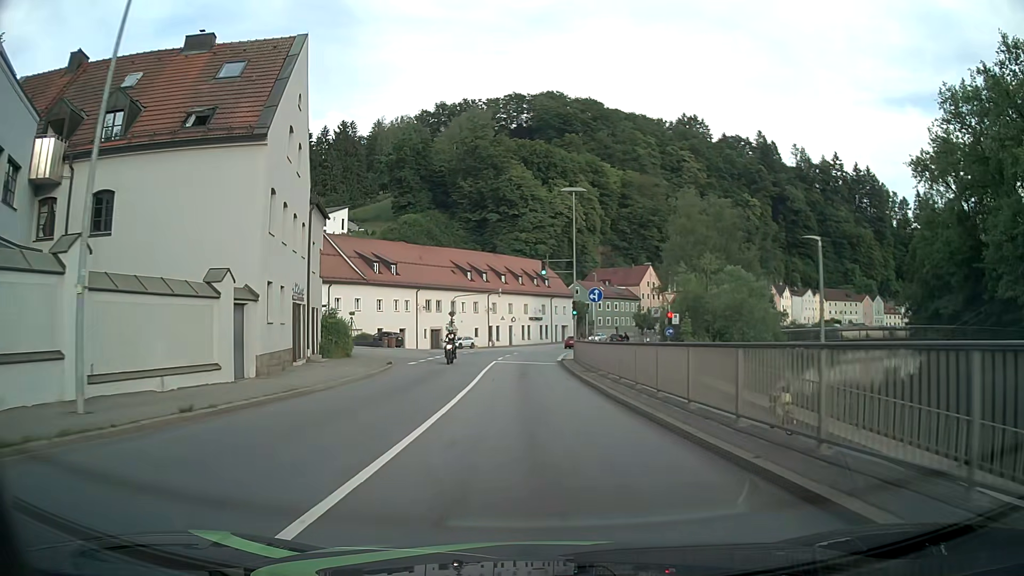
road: primary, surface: asphalt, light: Day
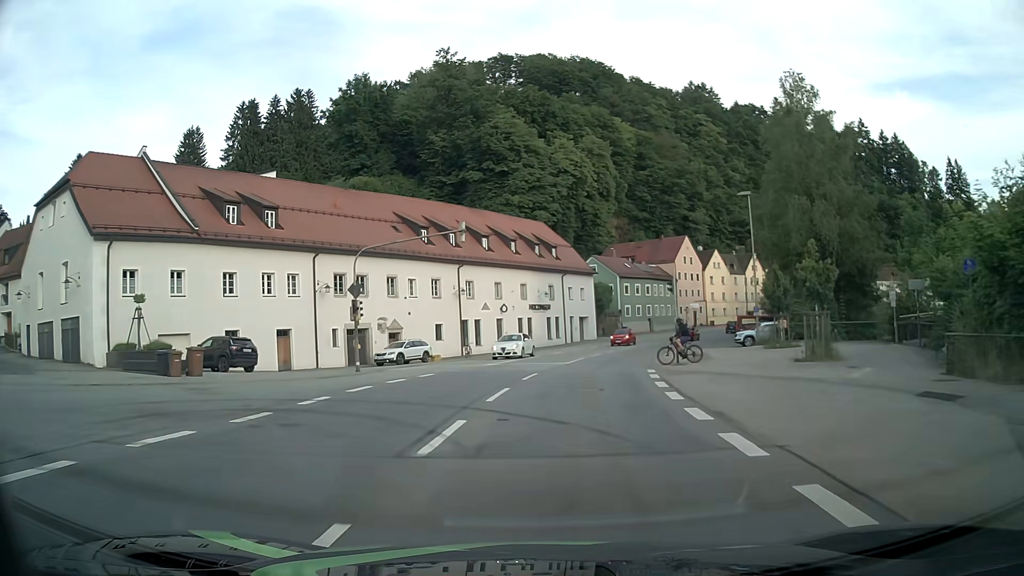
(-0.9, +38.1) m; 0°
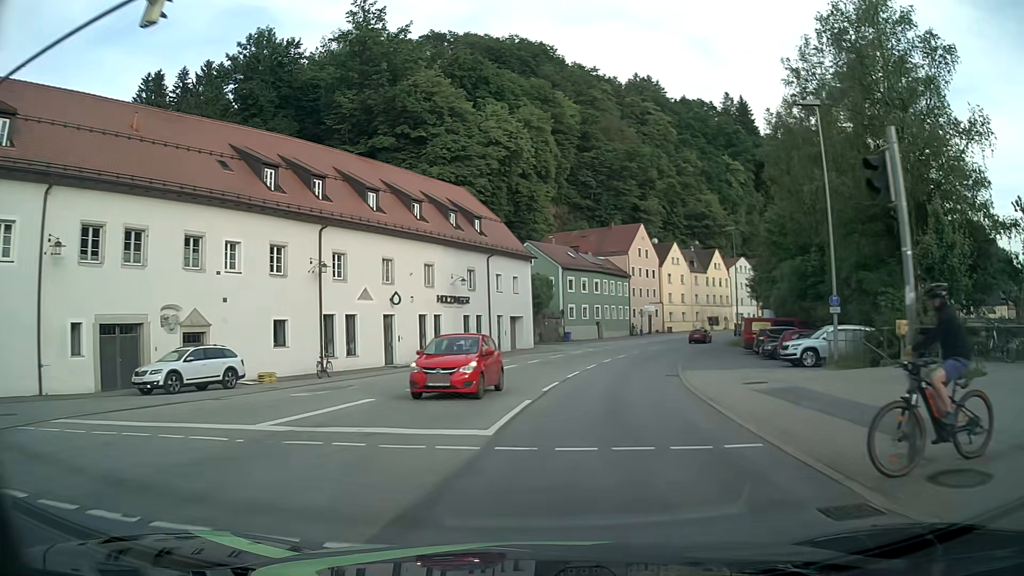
(+0.8, +20.3) m; +6°
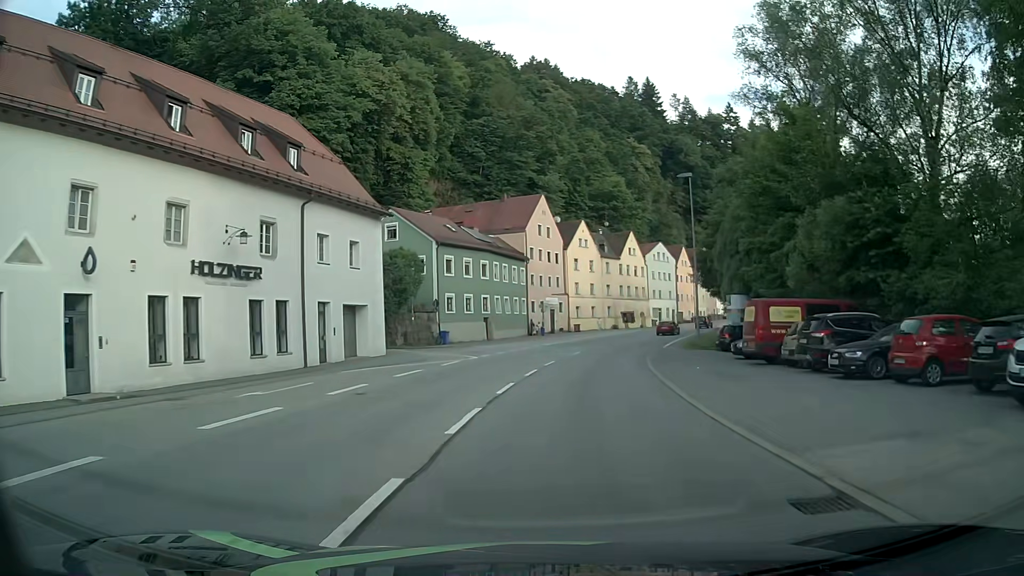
(+1.6, +20.0) m; +9°
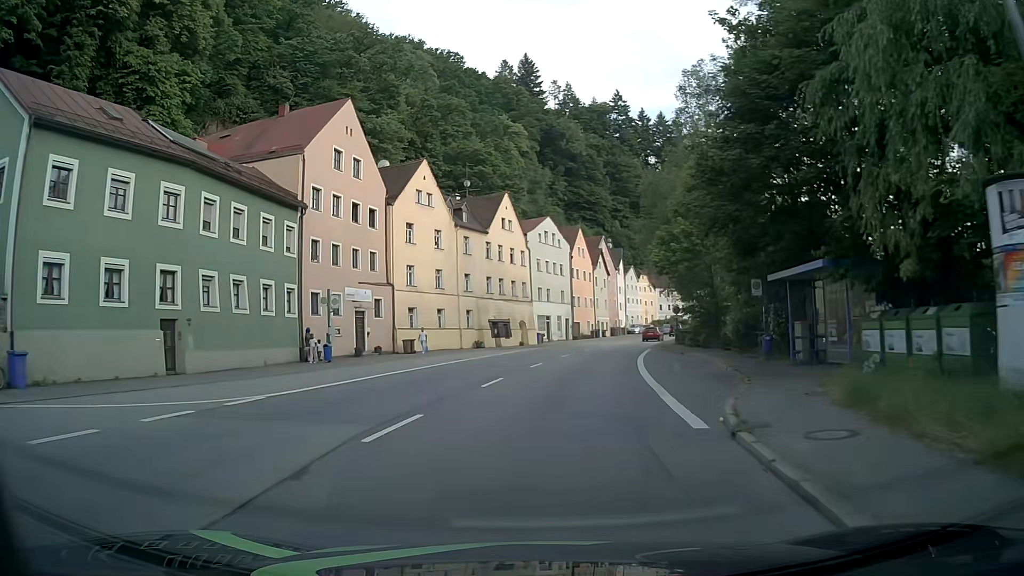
(+4.0, +35.5) m; +12°
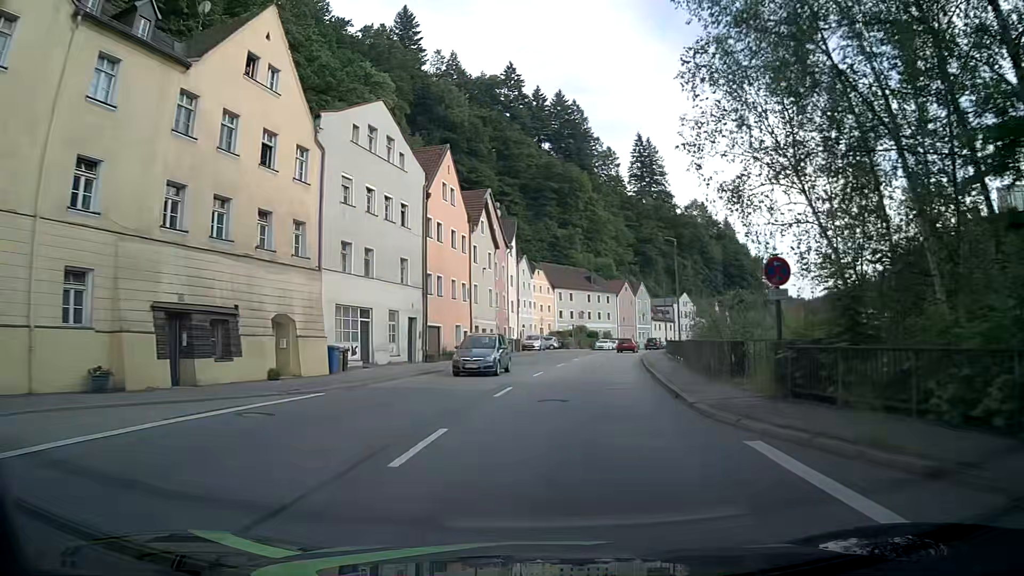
(+2.7, +37.1) m; +9°
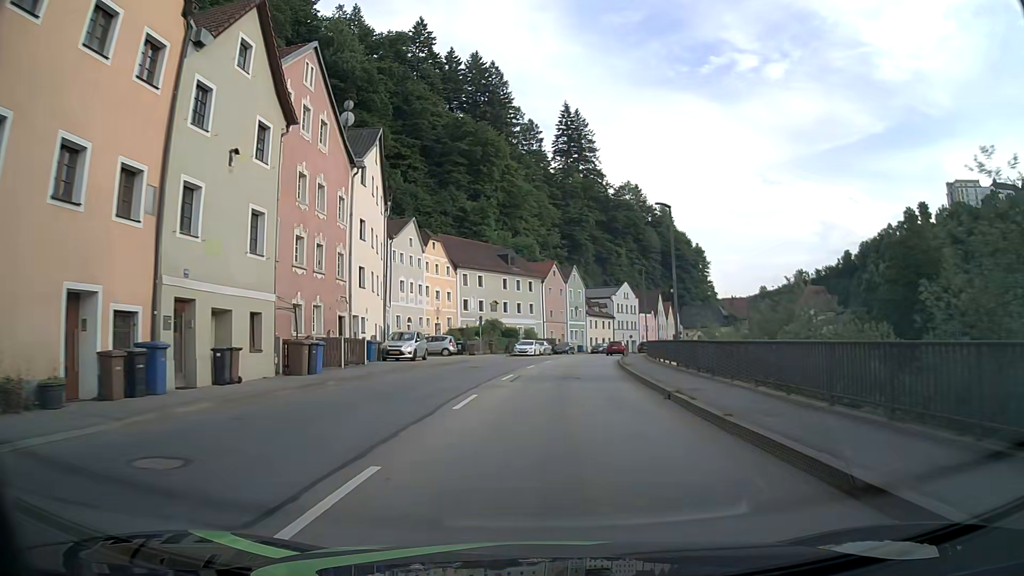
(+2.5, +30.0) m; +8°
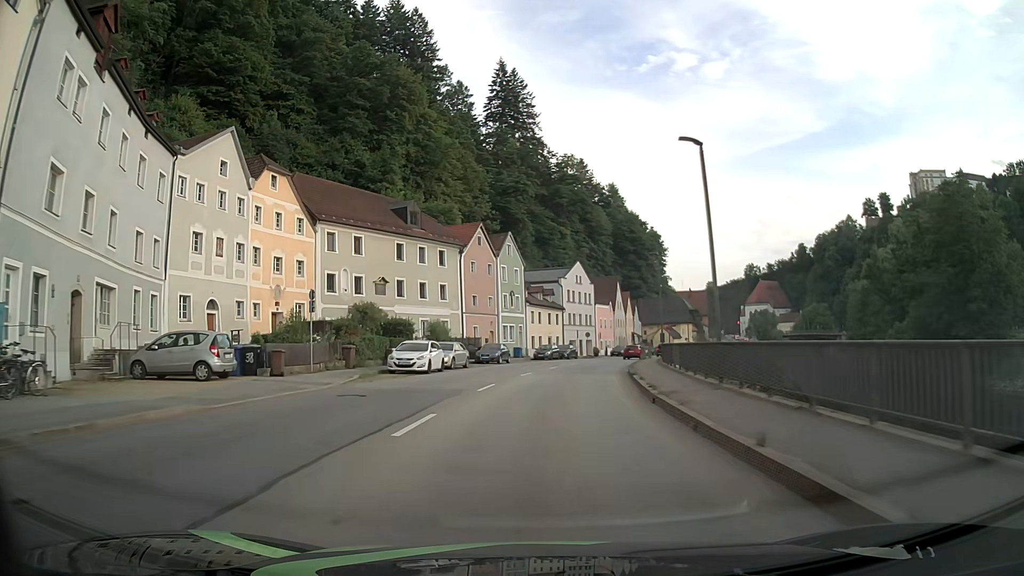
(+1.5, +30.3) m; +6°
(0, +10) (+1, +20) (+2, +30) (+3, +40) (+5, +50) (+7, +59) (+10, +69) (+13, +79) (+16, +88) (+20, +97) m
